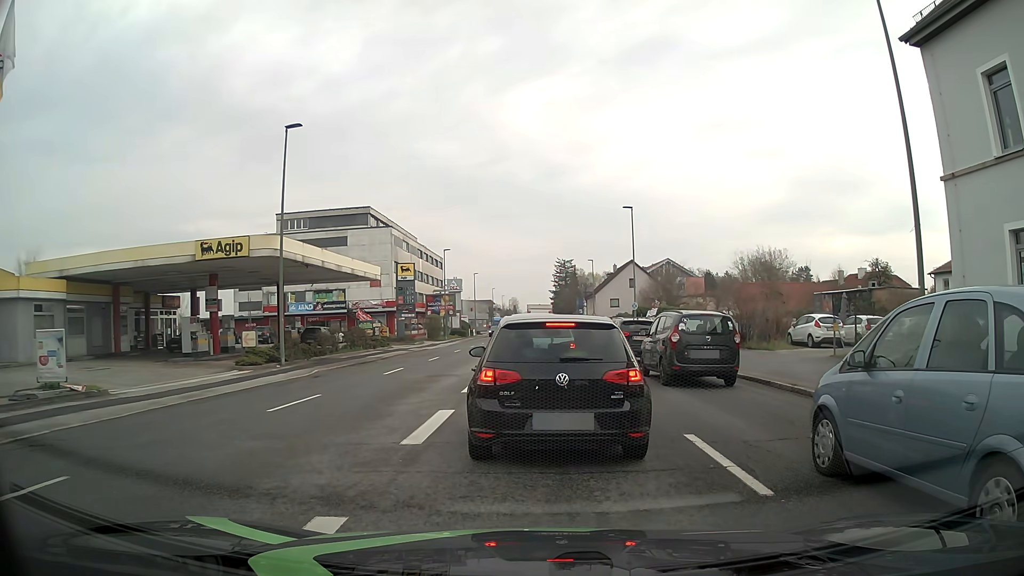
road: tertiary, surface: asphalt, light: Day
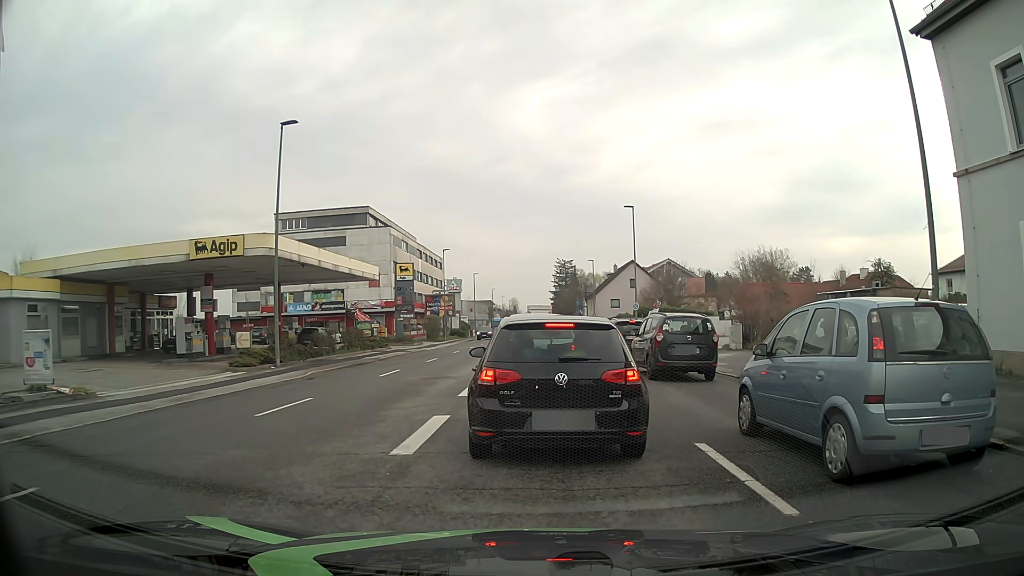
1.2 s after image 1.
(0.0, +0.5) m; 0°
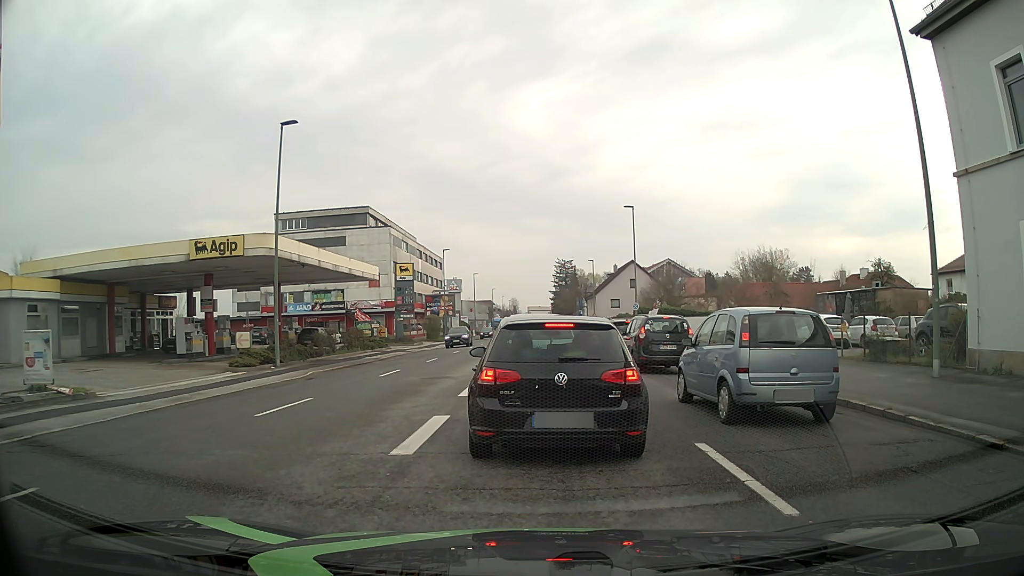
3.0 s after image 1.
(0.0, +0.1) m; 0°
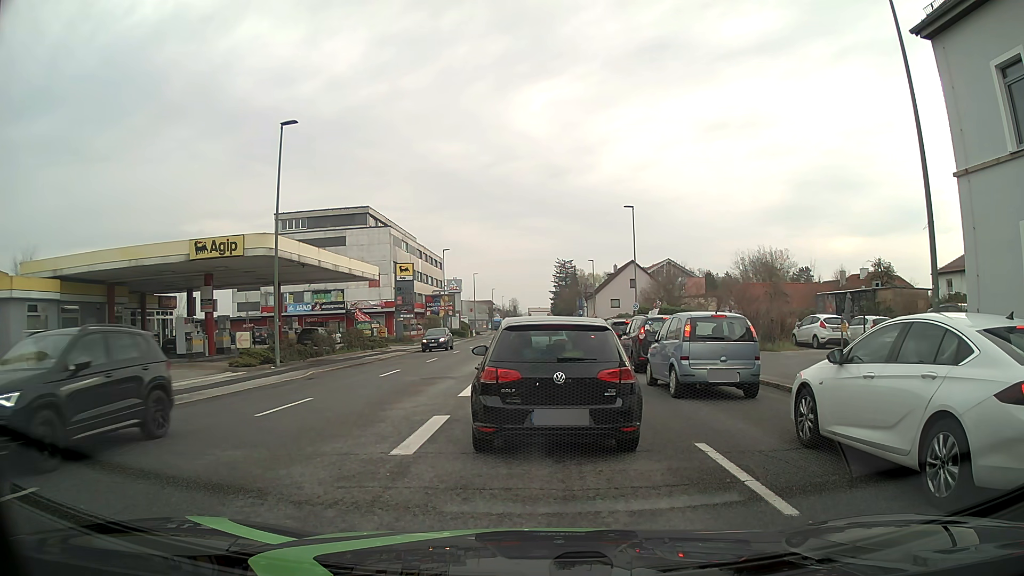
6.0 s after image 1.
(0.0, 0.0) m; 0°
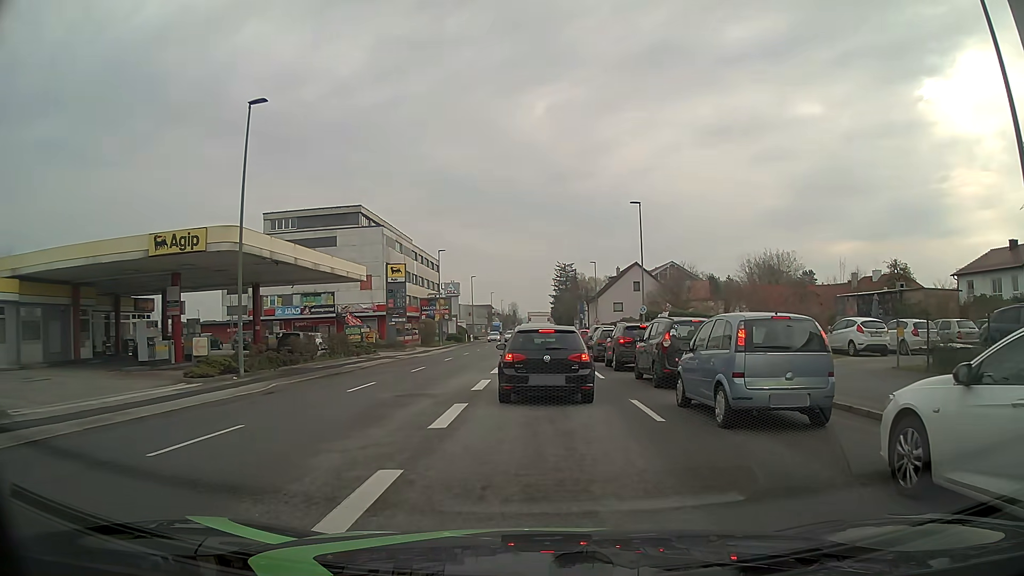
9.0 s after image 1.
(0.0, +3.9) m; -1°
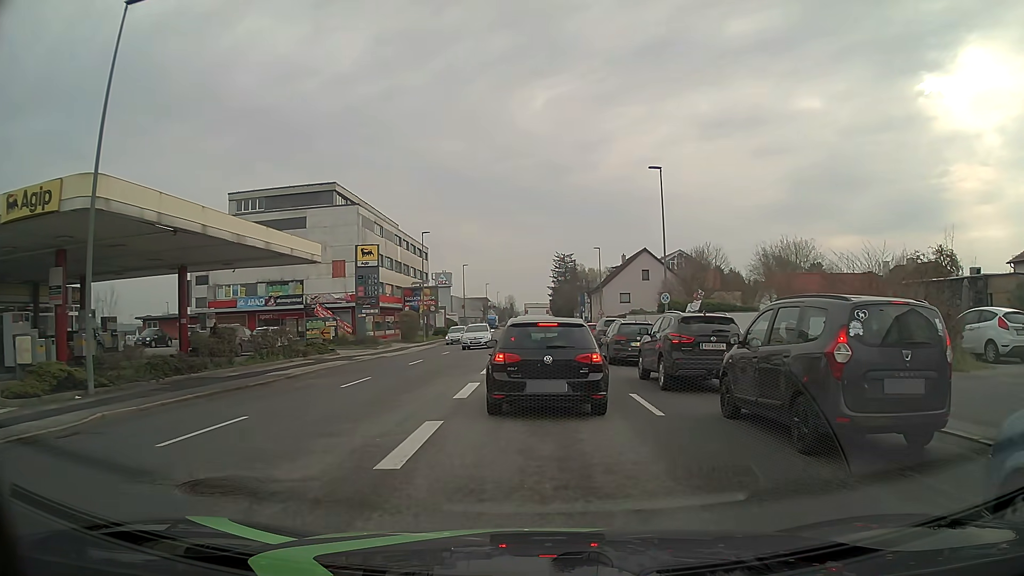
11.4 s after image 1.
(+0.1, +9.1) m; 0°
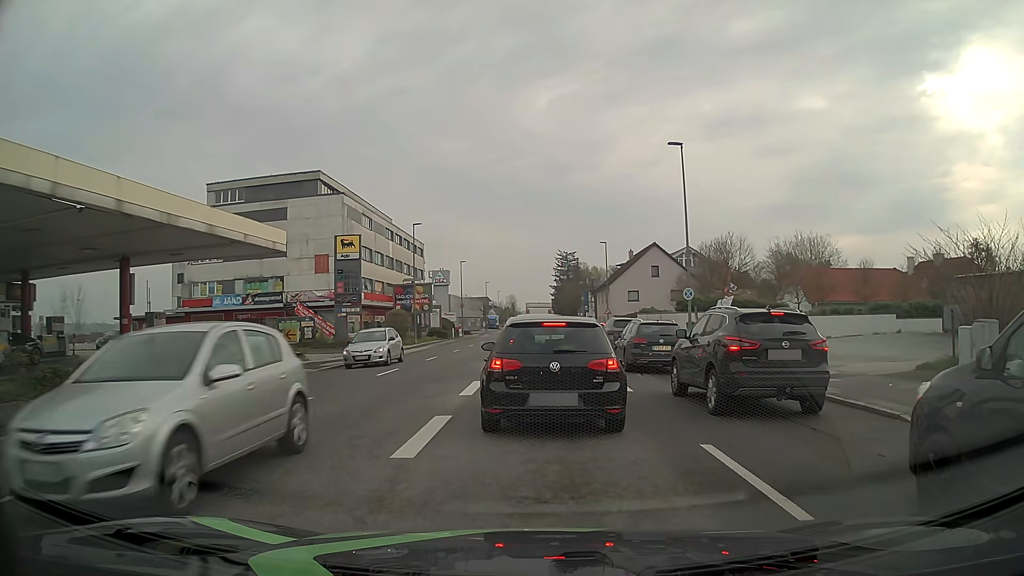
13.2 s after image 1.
(+0.1, +5.4) m; +2°
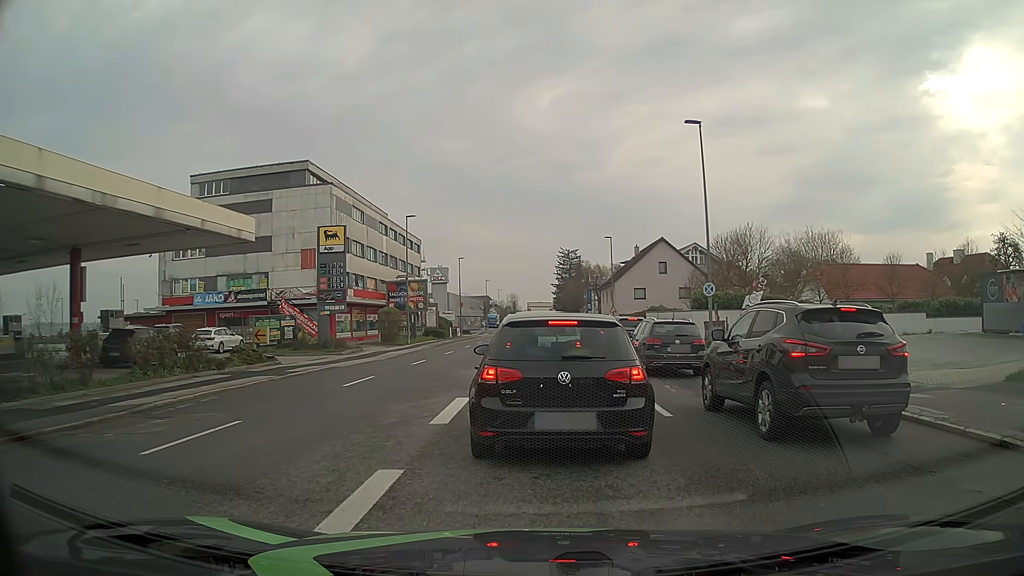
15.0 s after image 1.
(-0.1, +3.6) m; -1°
(0, +10) (0, +20) (0, +30) (0, +40) (0, +50) (0, +60) (0, +70) (0, +80) (0, +90) (0, +100) m
